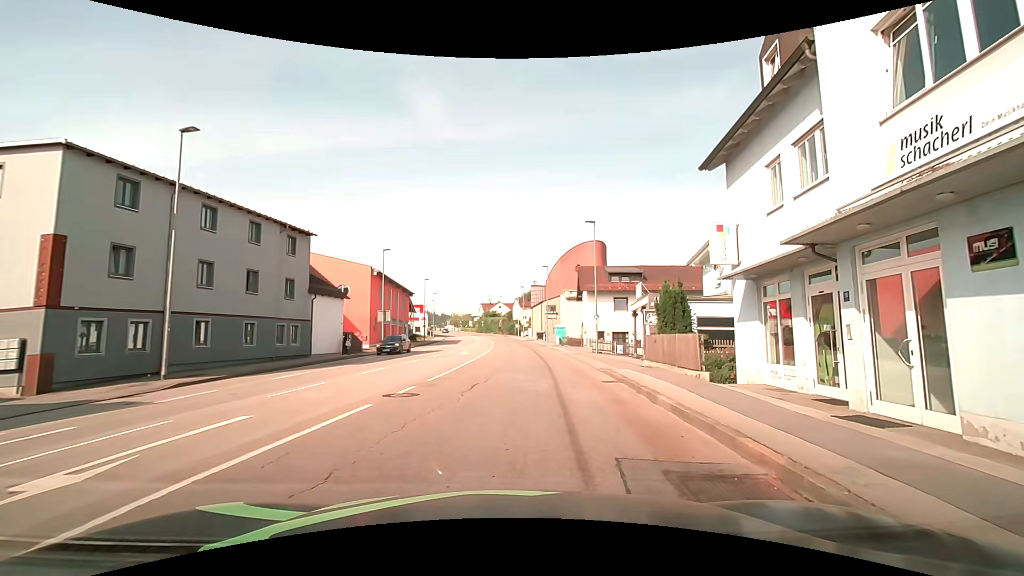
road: tertiary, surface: asphalt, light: Day
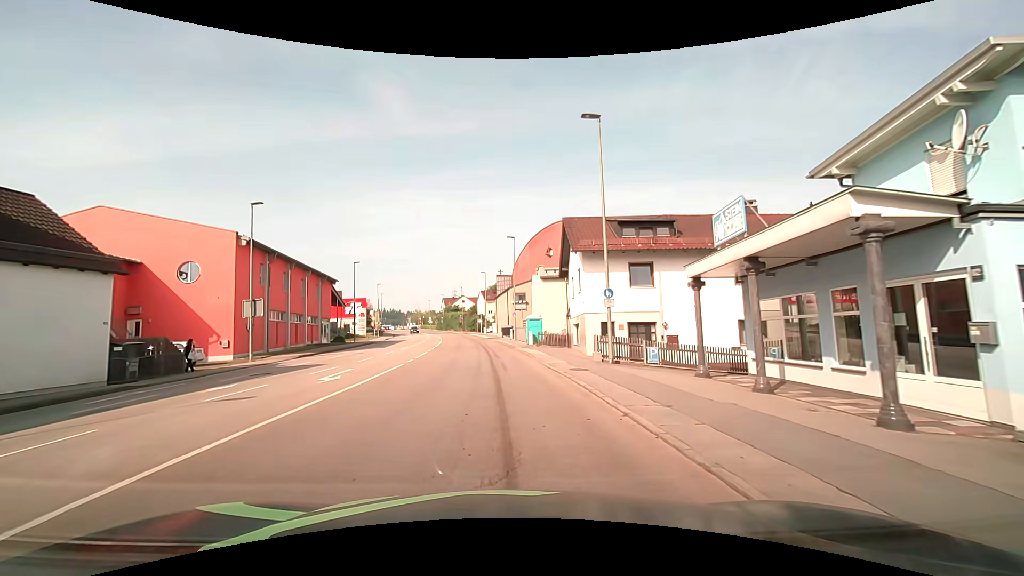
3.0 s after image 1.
(+1.3, +18.8) m; +4°
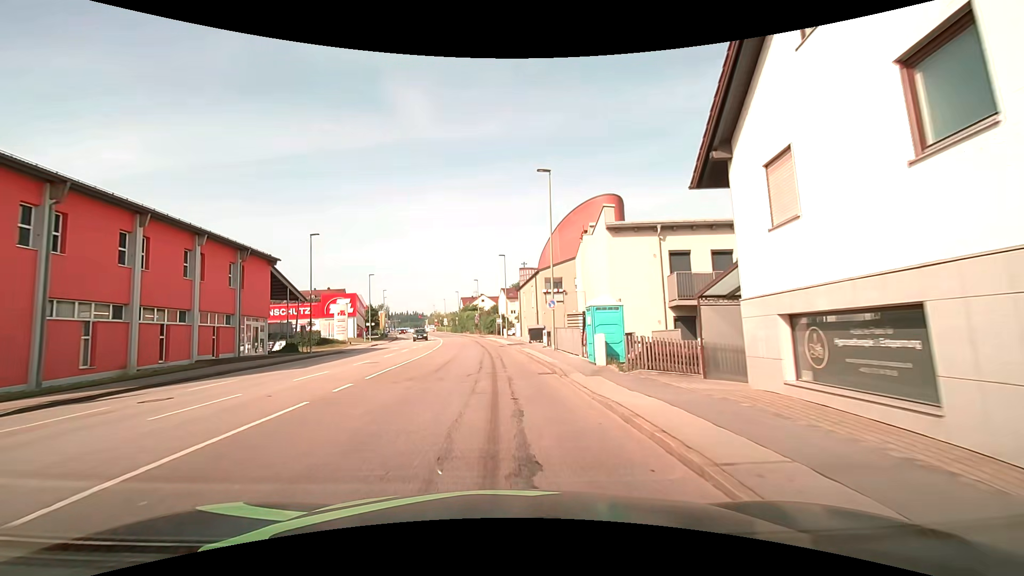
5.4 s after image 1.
(-0.5, +21.4) m; -3°
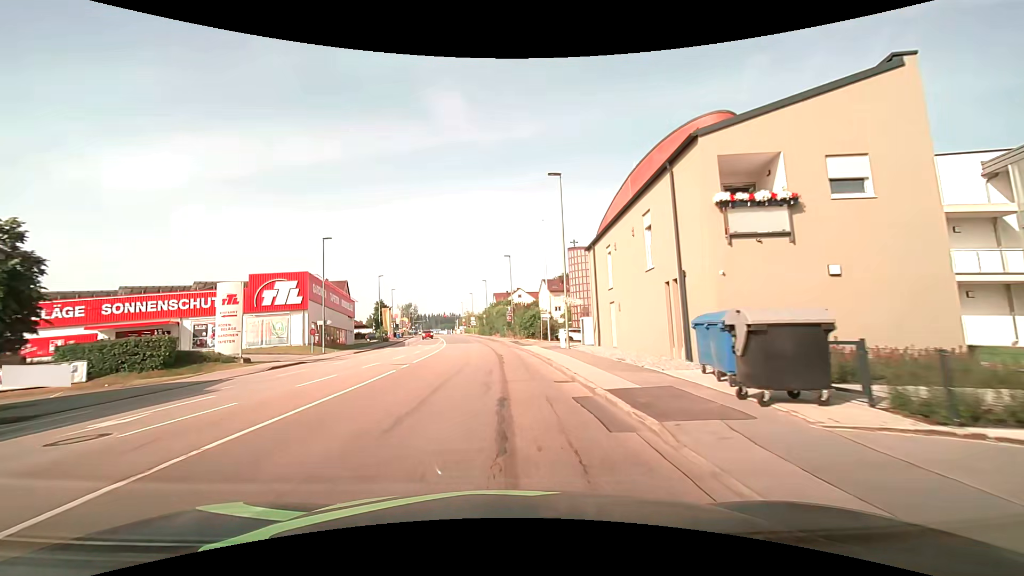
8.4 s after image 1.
(-1.2, +32.8) m; -4°
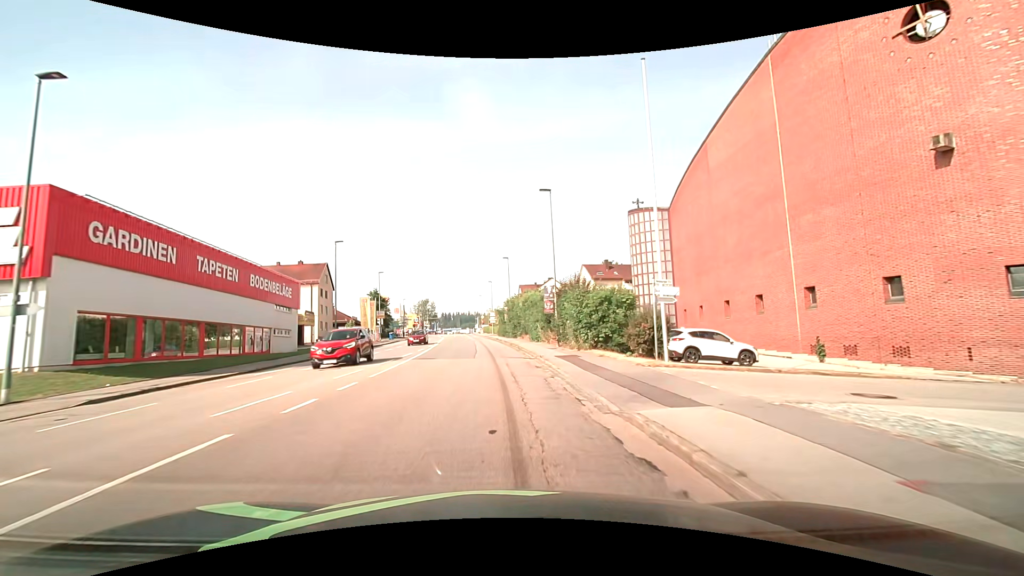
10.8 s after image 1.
(-0.7, +29.6) m; -3°
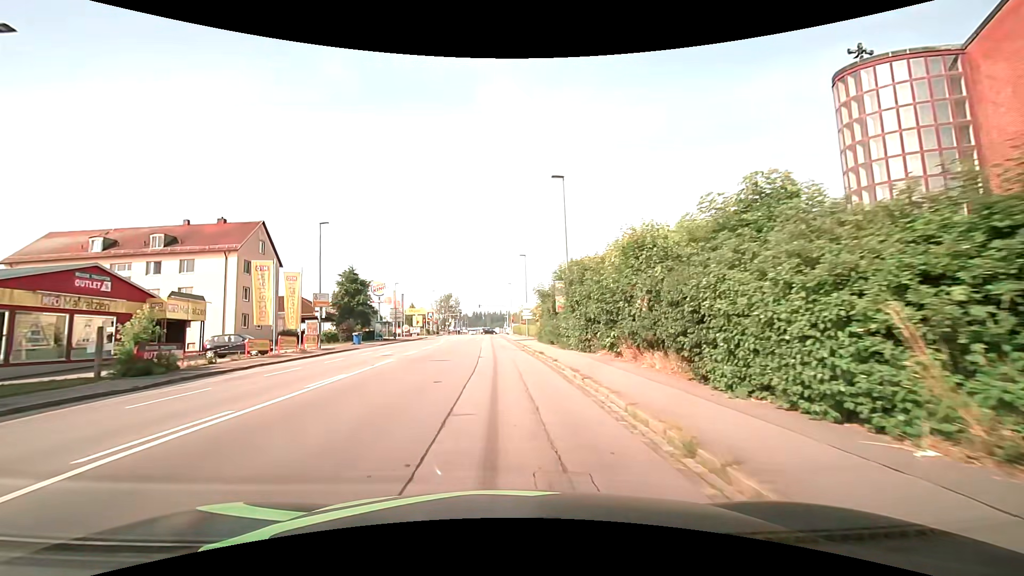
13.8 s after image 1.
(-1.3, +34.9) m; -4°
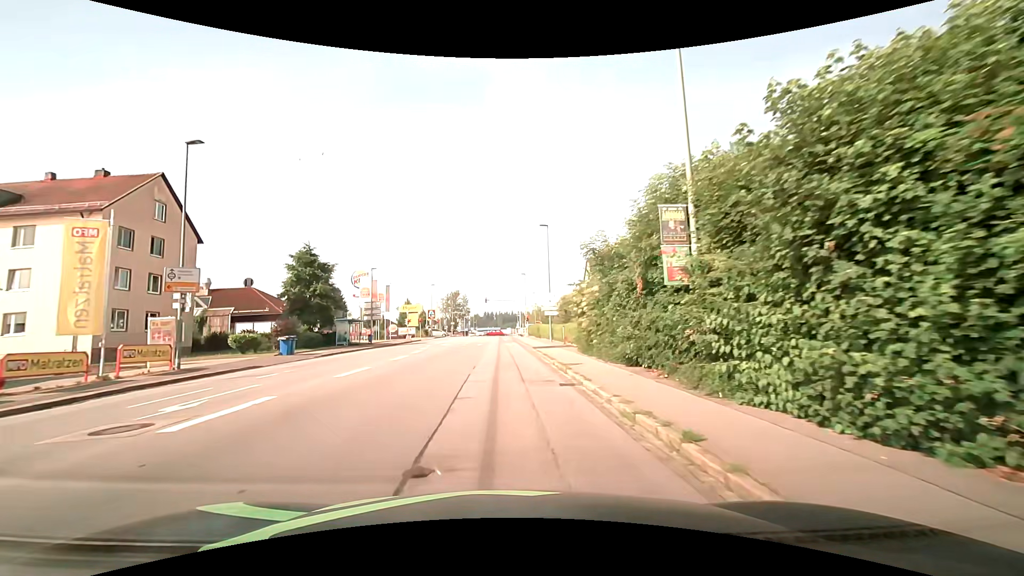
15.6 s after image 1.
(-0.3, +18.4) m; -2°
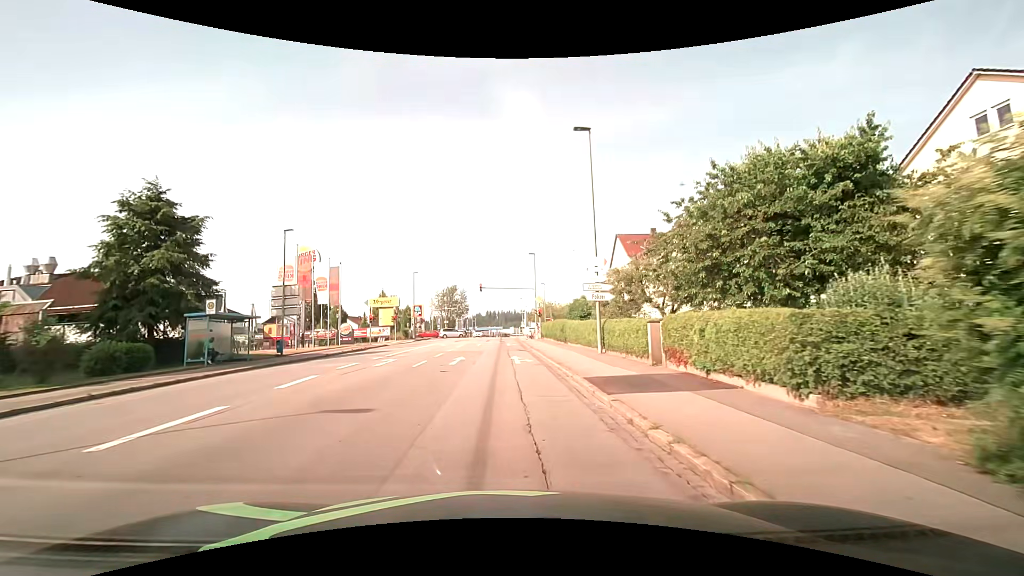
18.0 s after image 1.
(-0.1, +21.4) m; 0°
(0, +10) (0, +20) (0, +30) (0, +40) (0, +50) (0, +60) (0, +70) (-1, +80) (-1, +90) (-1, +100) m
